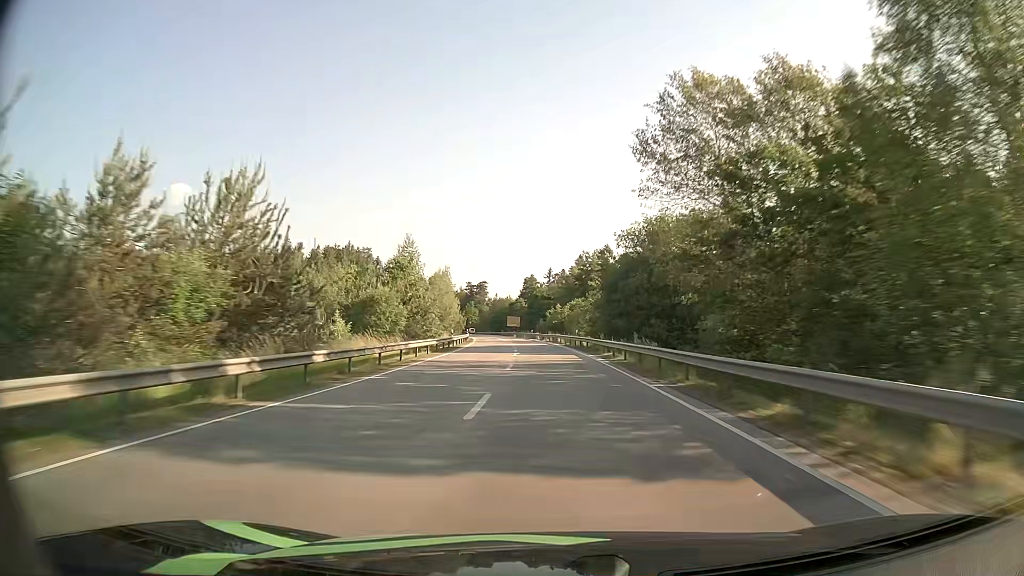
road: primary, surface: asphalt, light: Day
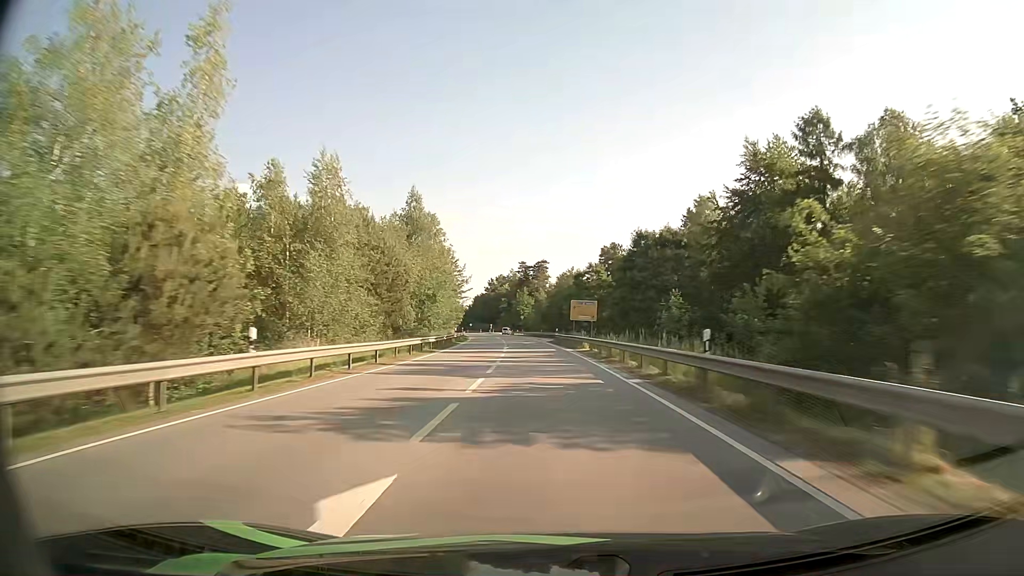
(-4.2, +87.2) m; -6°
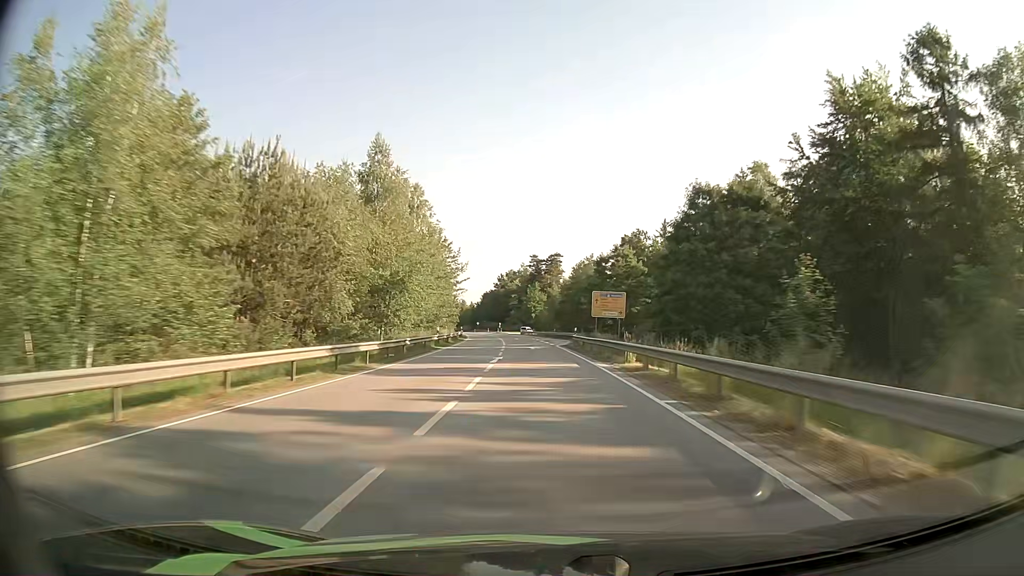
(-0.2, +17.5) m; -1°
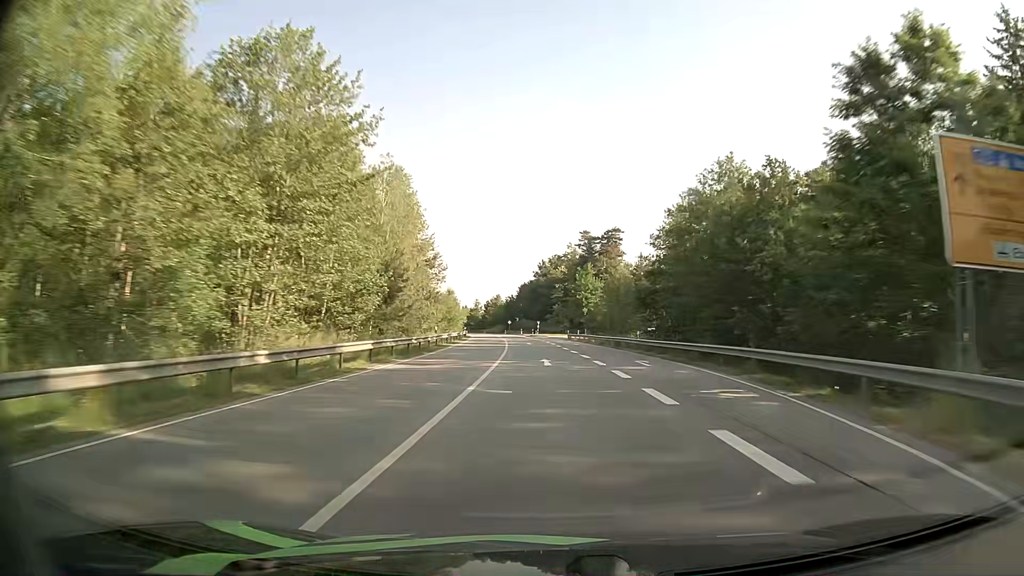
(-1.8, +52.4) m; -4°
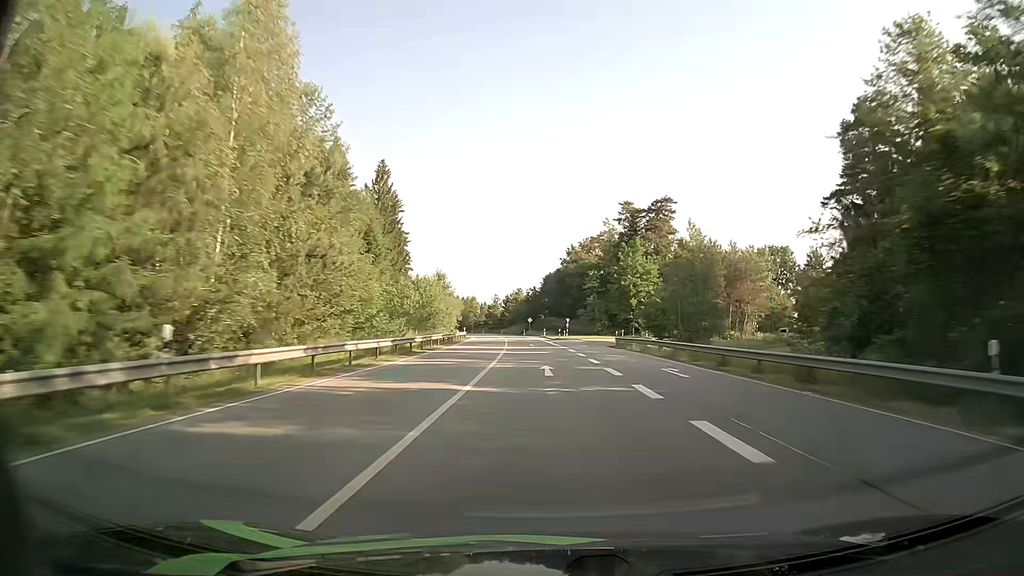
(-0.7, +34.9) m; -3°
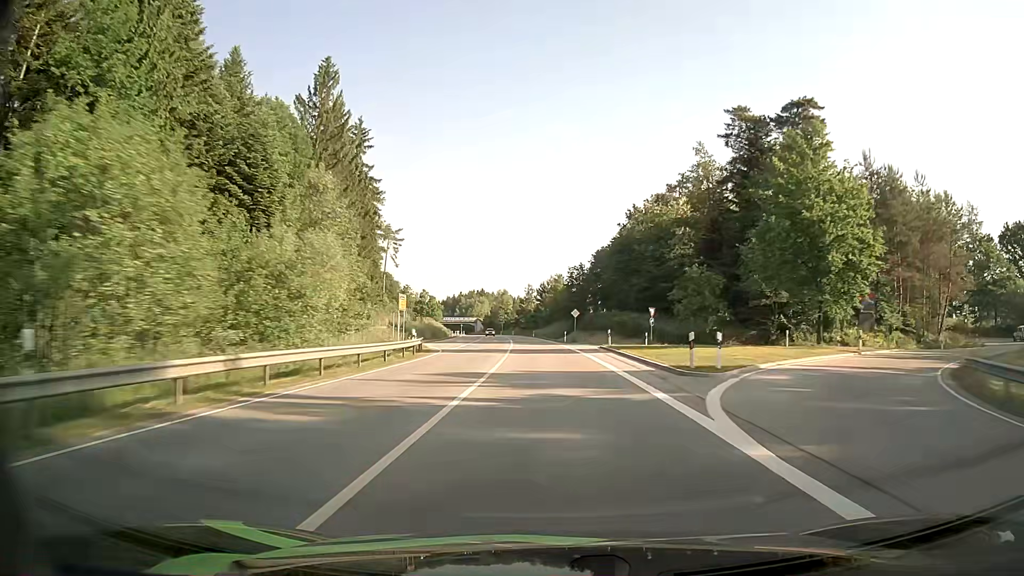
(-1.5, +52.3) m; -3°
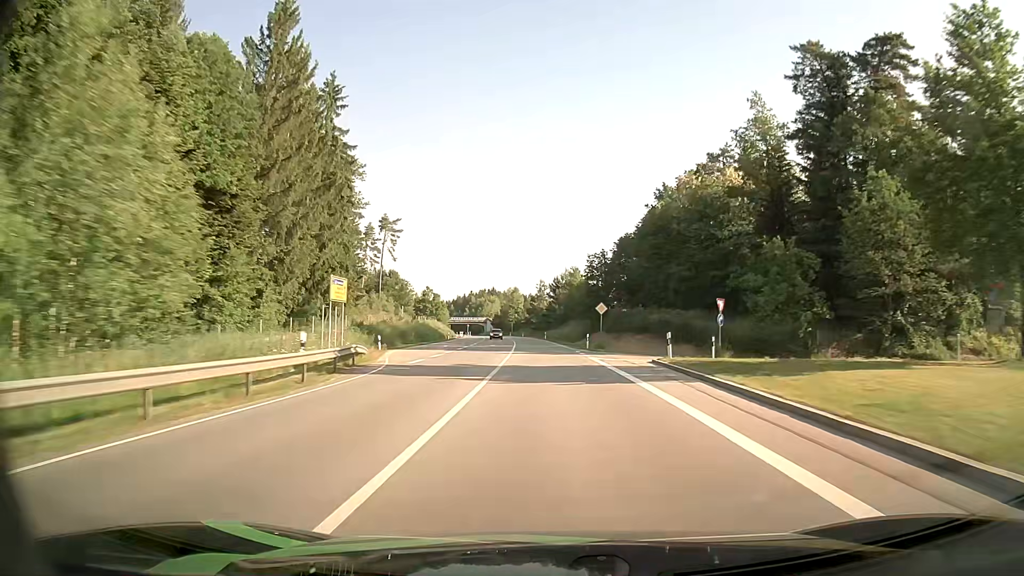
(-0.3, +17.5) m; -2°
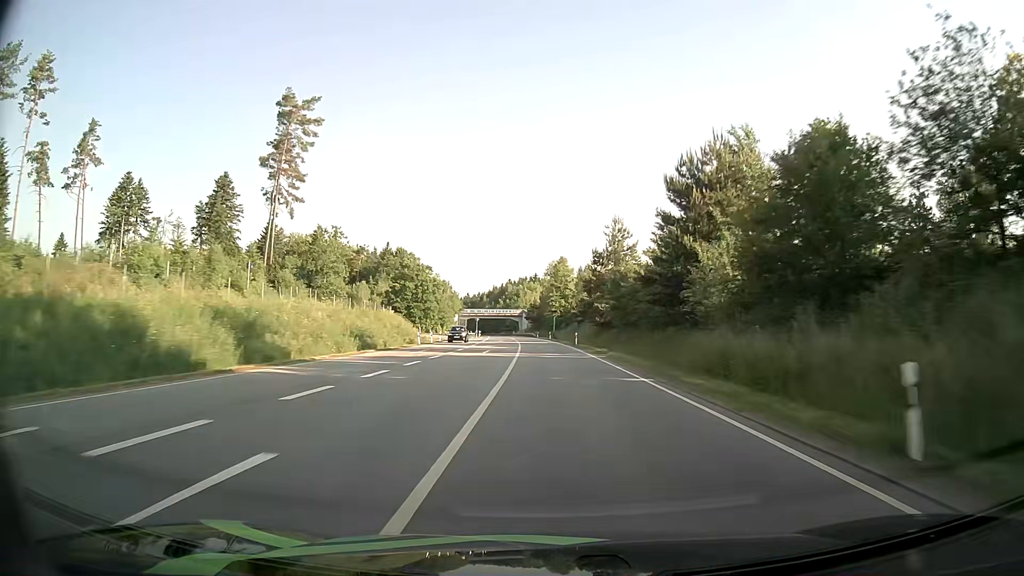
(-3.8, +87.4) m; -4°
(0, +10) (0, +20) (0, +30) (0, +40) (-1, +50) (-1, +60) (-2, +70) (-2, +80) (-3, +90) (-4, +100) m
